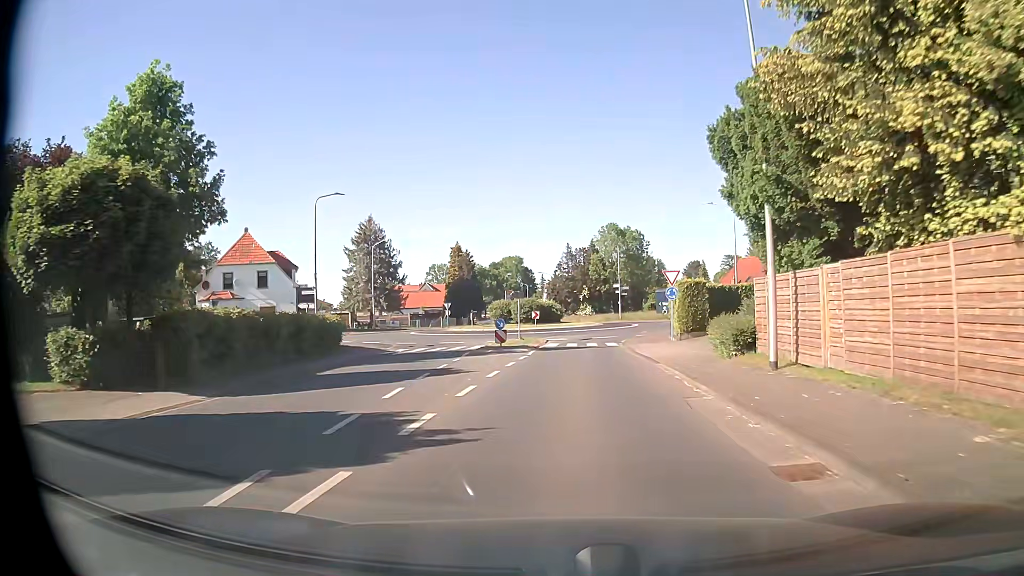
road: tertiary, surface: asphalt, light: Day
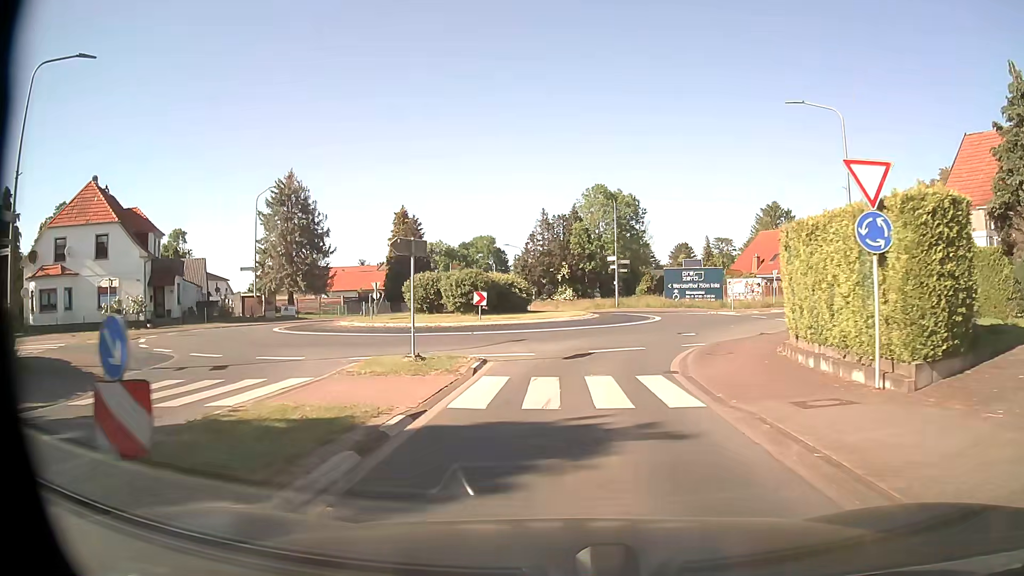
(+0.6, +22.0) m; +2°
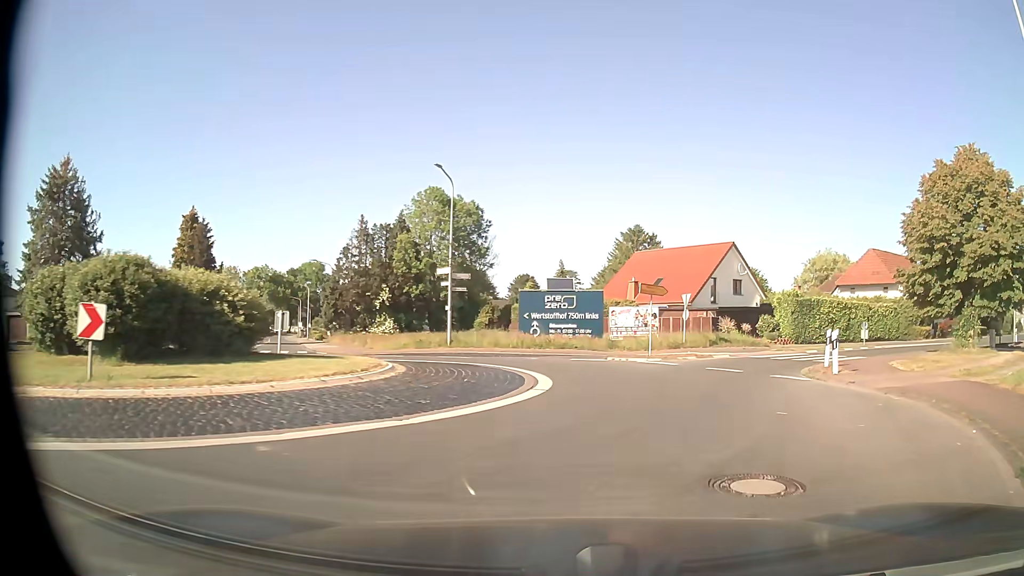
(+1.2, +17.5) m; +14°
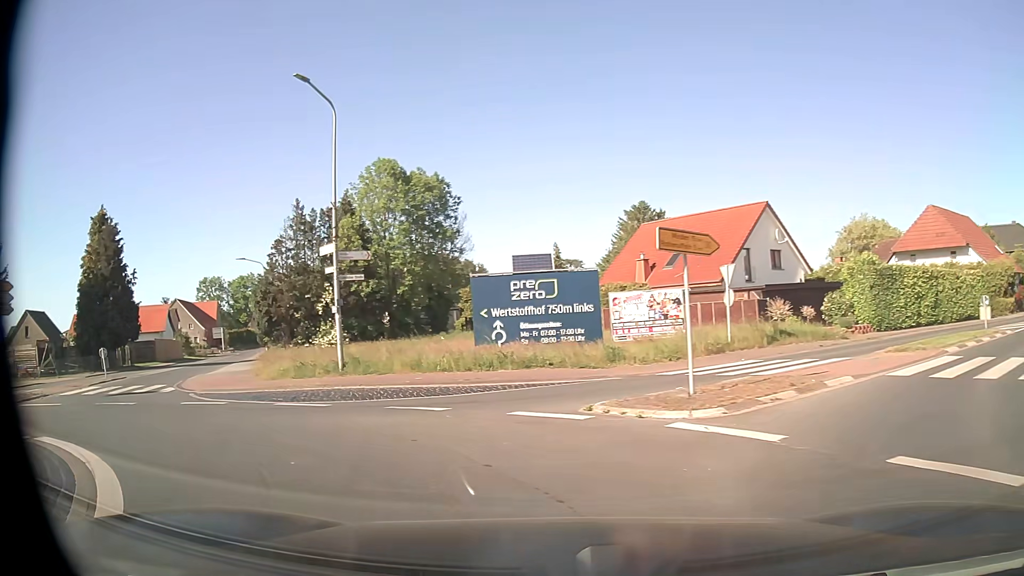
(+1.5, +13.5) m; -1°
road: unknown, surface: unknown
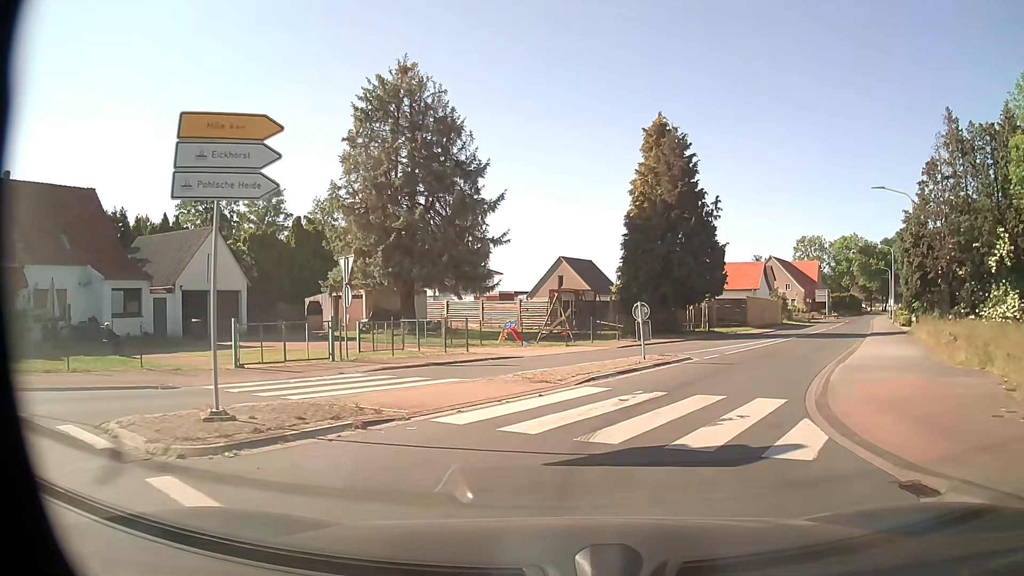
(-8.2, +13.6) m; -52°
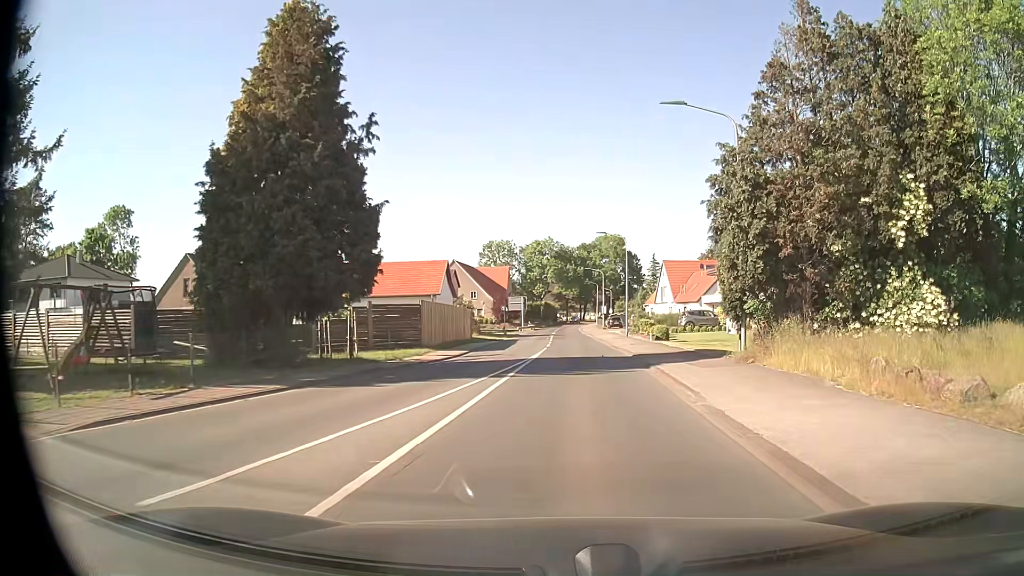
(+4.3, +16.4) m; +28°
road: secondary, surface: asphalt
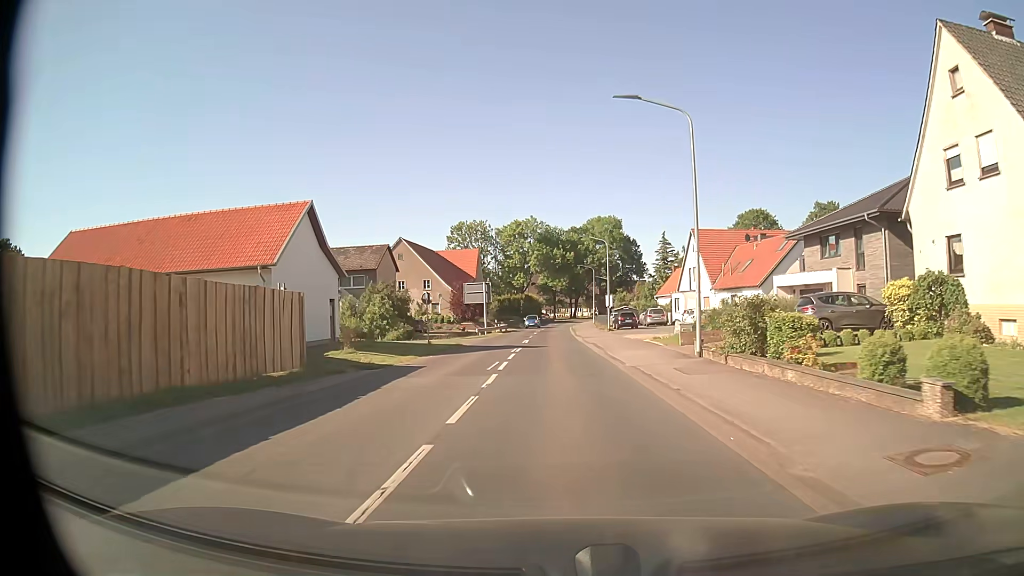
(+0.6, +30.9) m; +1°
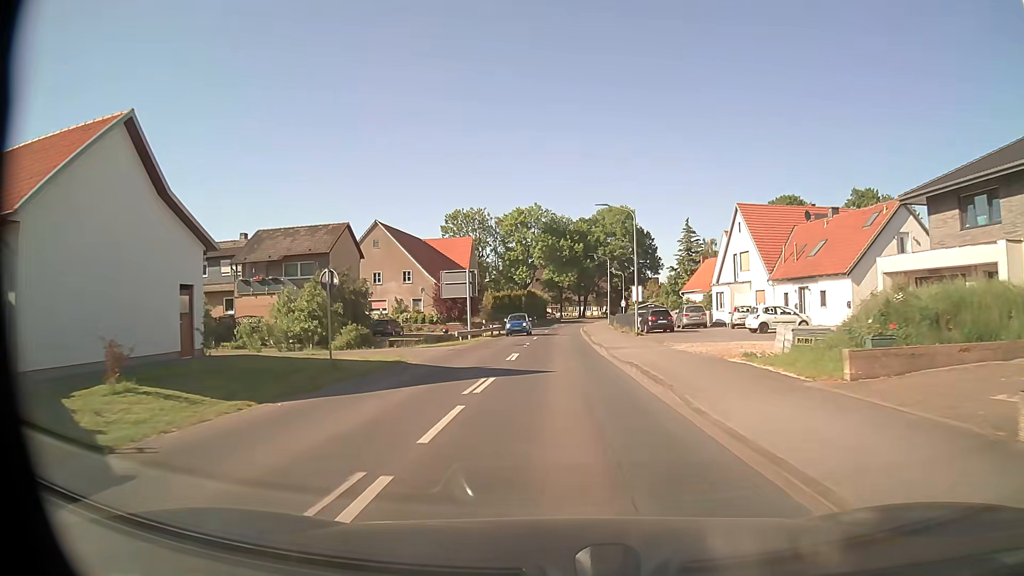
(-0.1, +15.1) m; -1°
(0, +10) (0, +20) (0, +30) (0, +40) (+1, +50) (+1, +60) (+1, +70) (+2, +80) (+3, +90) (+5, +100) m
